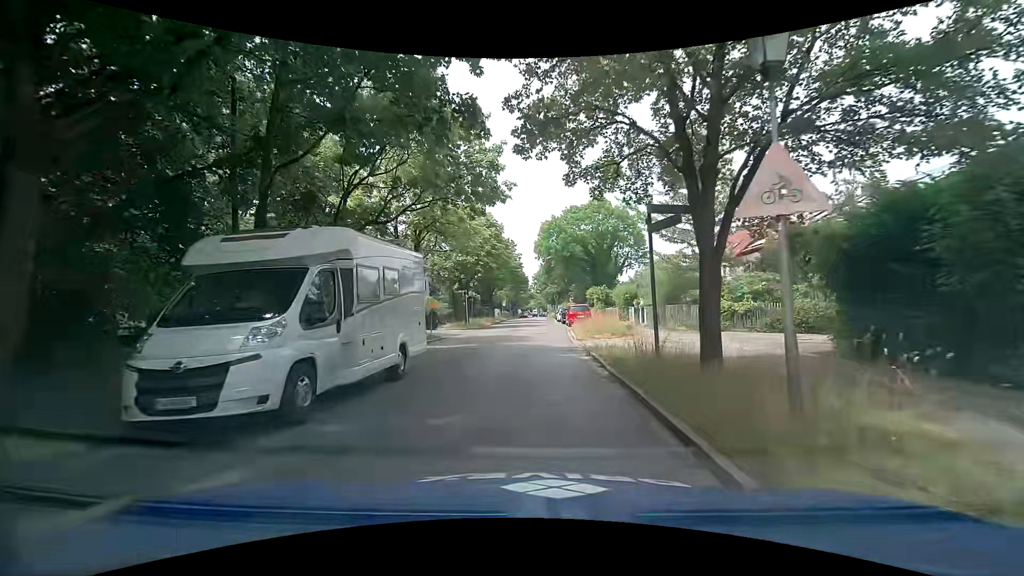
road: tertiary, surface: asphalt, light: Day
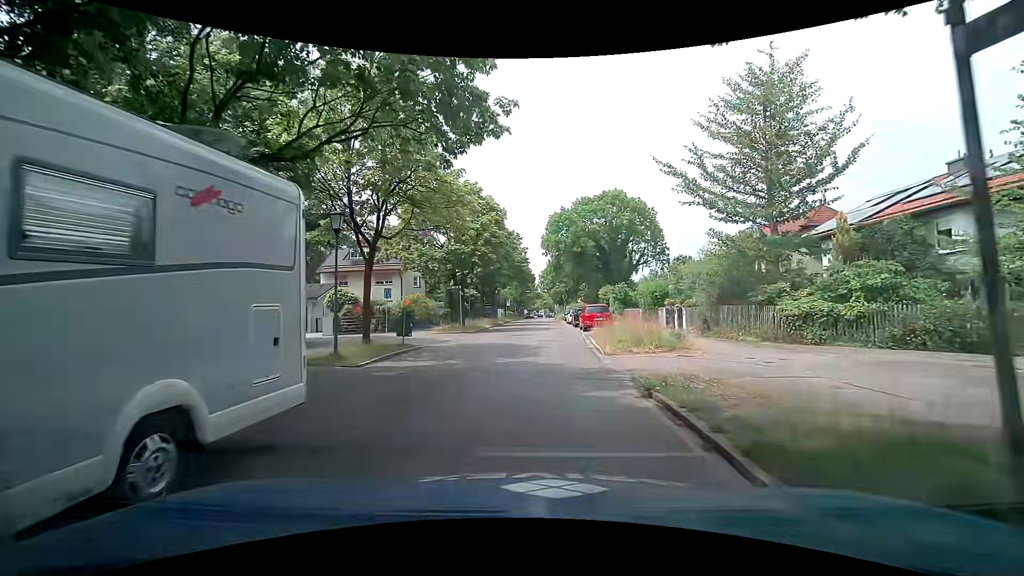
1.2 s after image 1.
(-0.1, +6.7) m; -1°
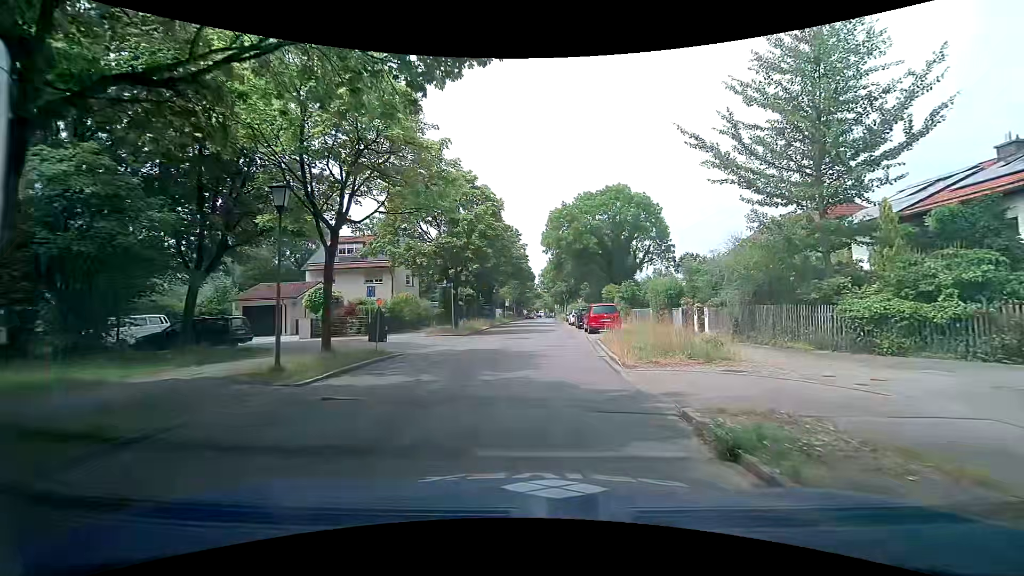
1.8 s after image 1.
(0.0, +3.2) m; -1°
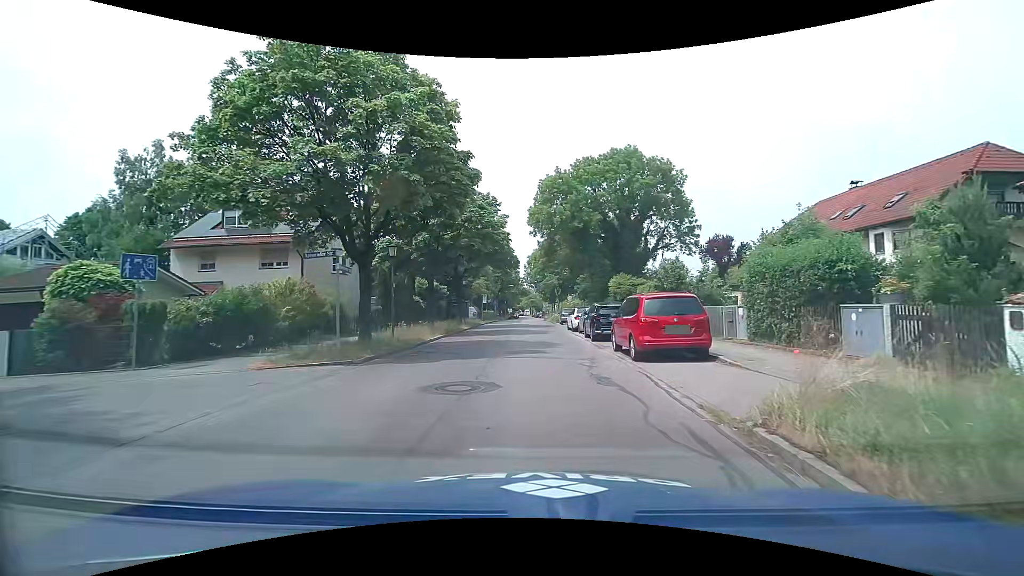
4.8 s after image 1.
(+0.6, +16.0) m; +3°
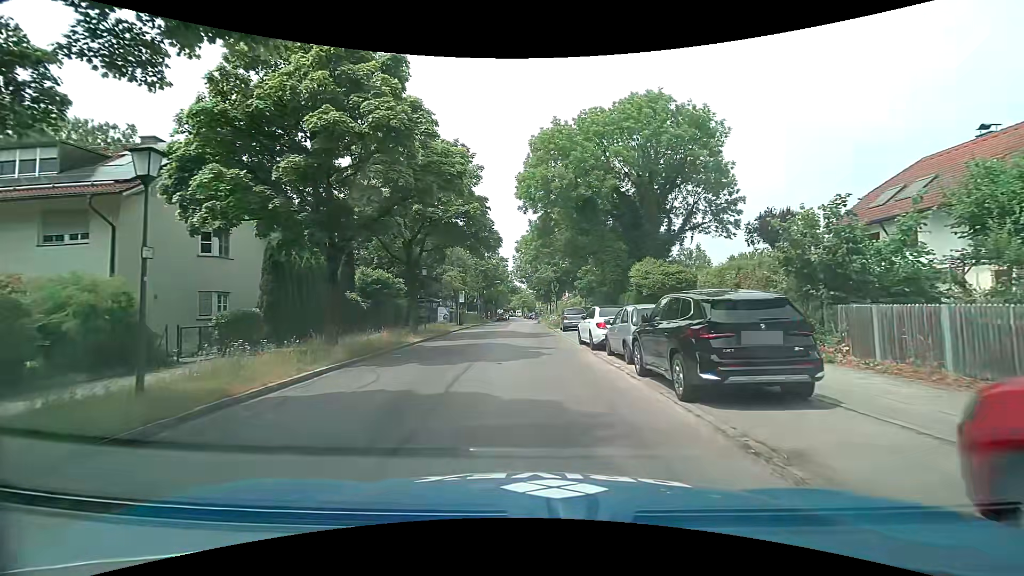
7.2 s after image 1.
(0.0, +13.6) m; 0°
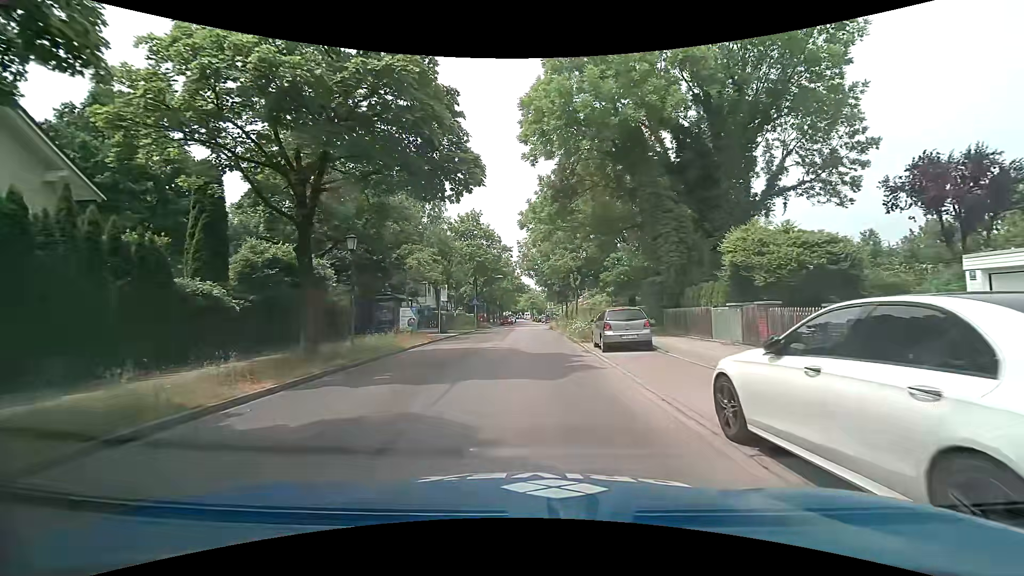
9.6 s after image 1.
(0.0, +14.4) m; -1°
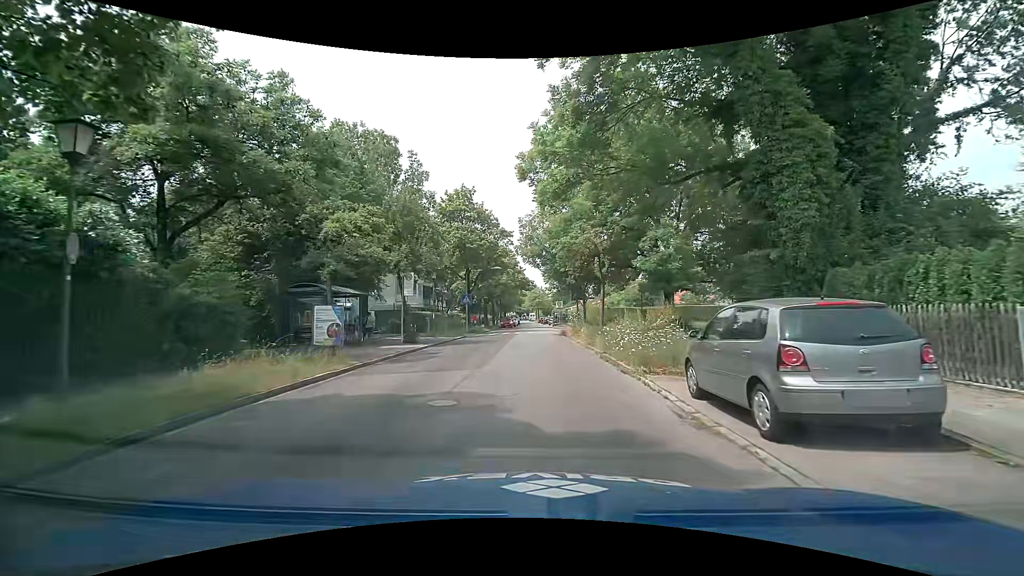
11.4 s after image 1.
(-0.1, +11.3) m; -1°
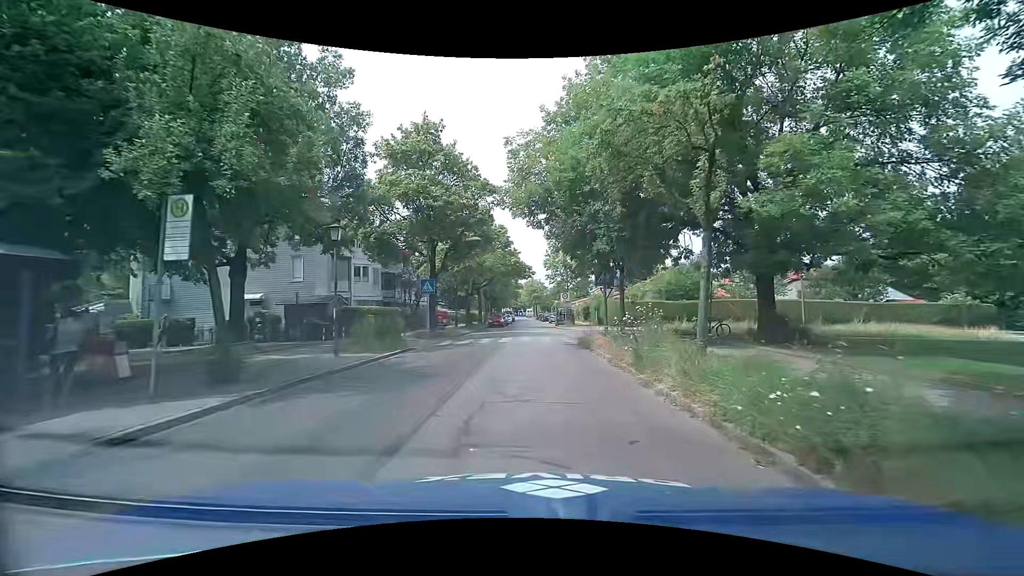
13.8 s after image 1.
(+0.1, +15.3) m; 0°
